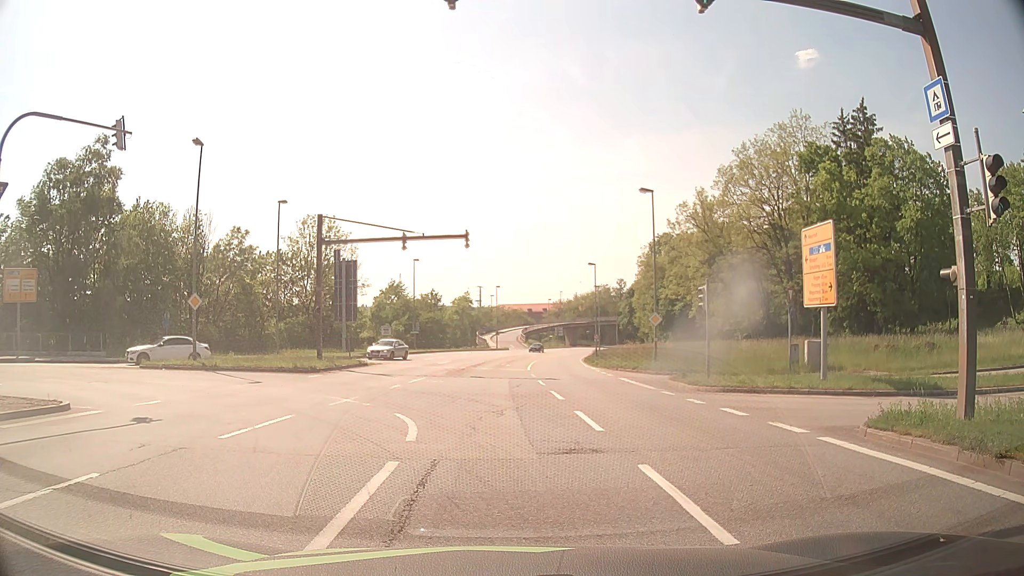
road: primary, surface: asphalt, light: Day
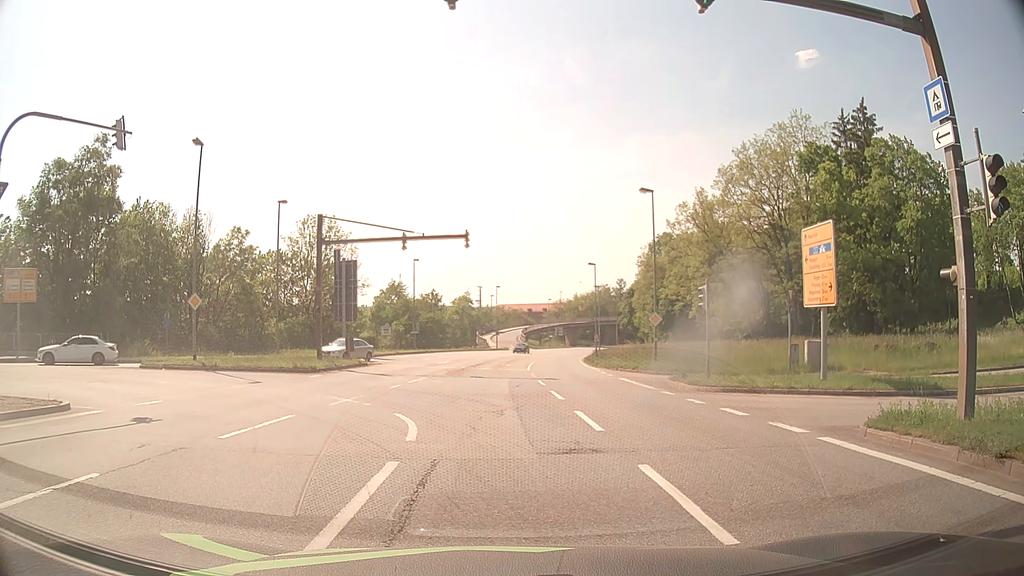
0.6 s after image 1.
(0.0, 0.0) m; 0°
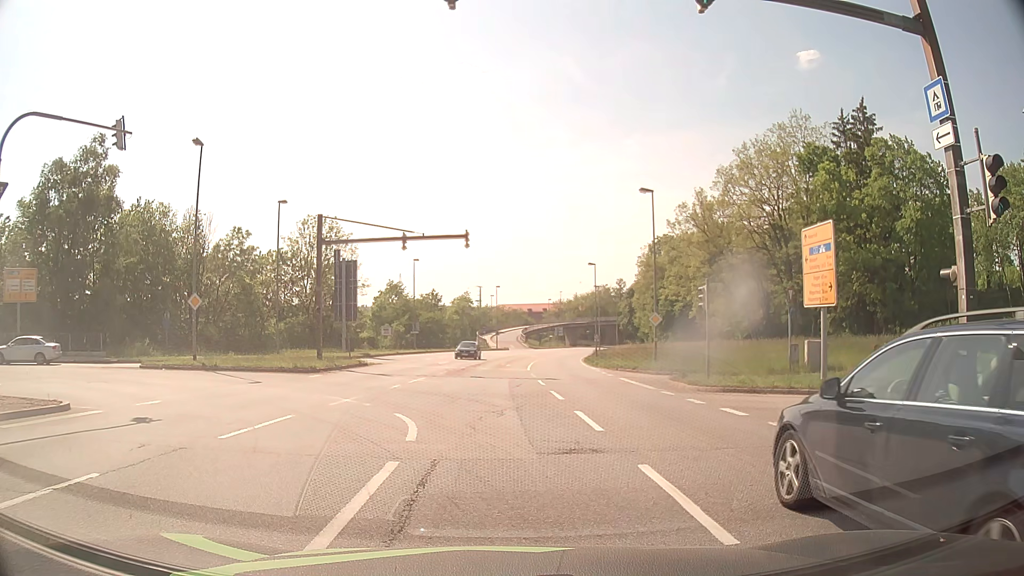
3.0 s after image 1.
(0.0, 0.0) m; 0°
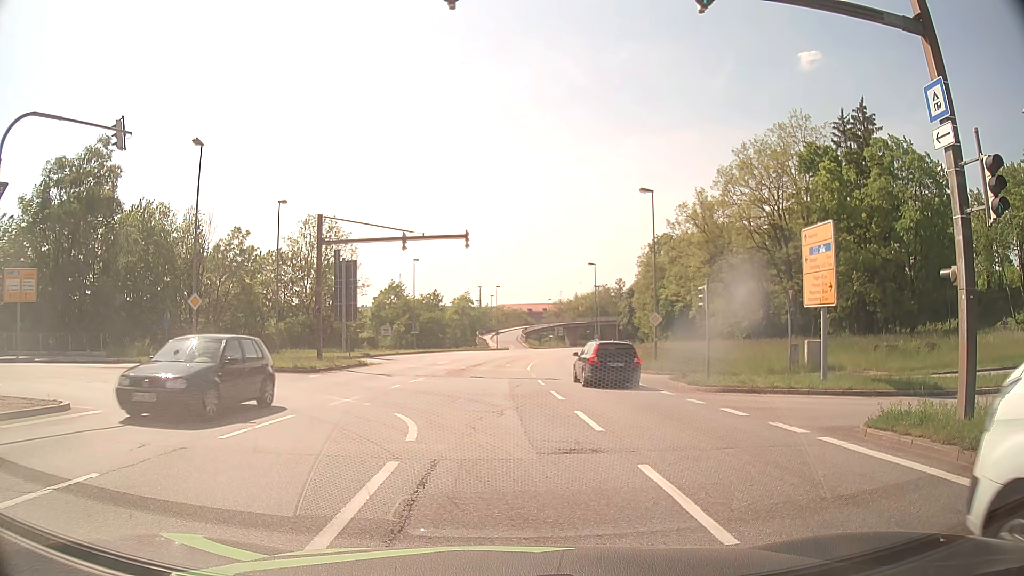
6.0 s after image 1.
(0.0, 0.0) m; 0°
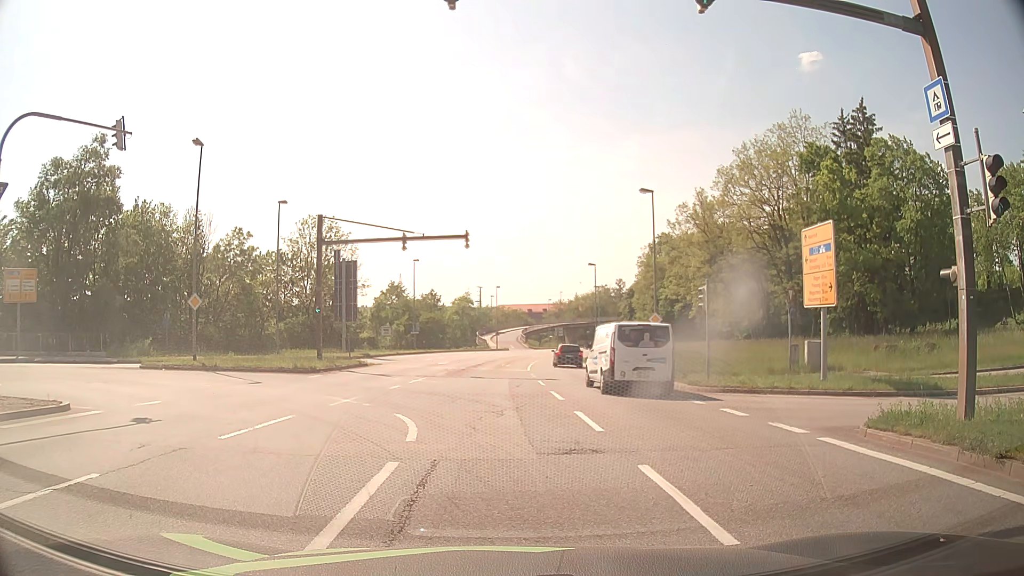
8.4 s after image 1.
(0.0, 0.0) m; 0°
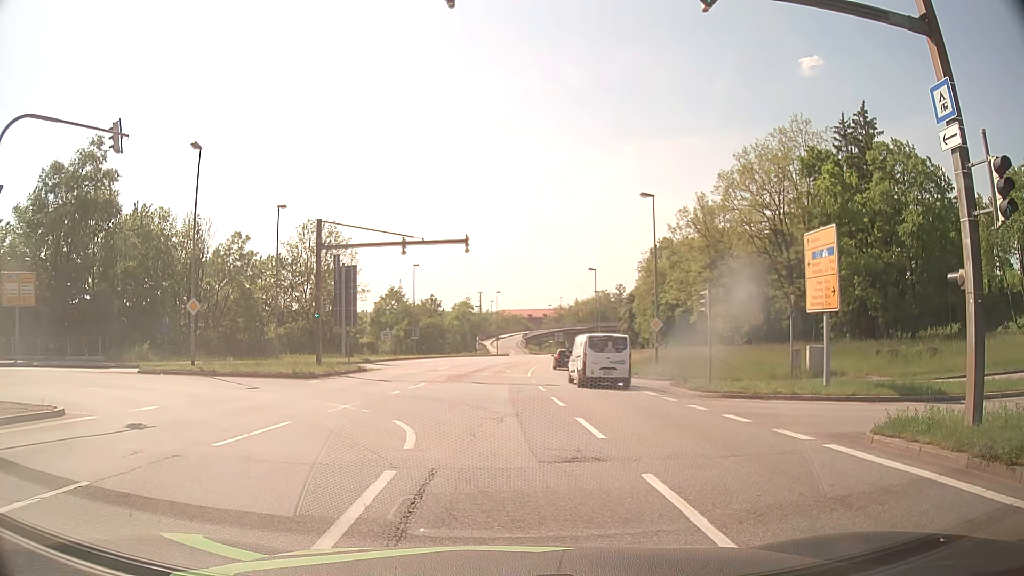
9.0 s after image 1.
(0.0, +0.2) m; 0°
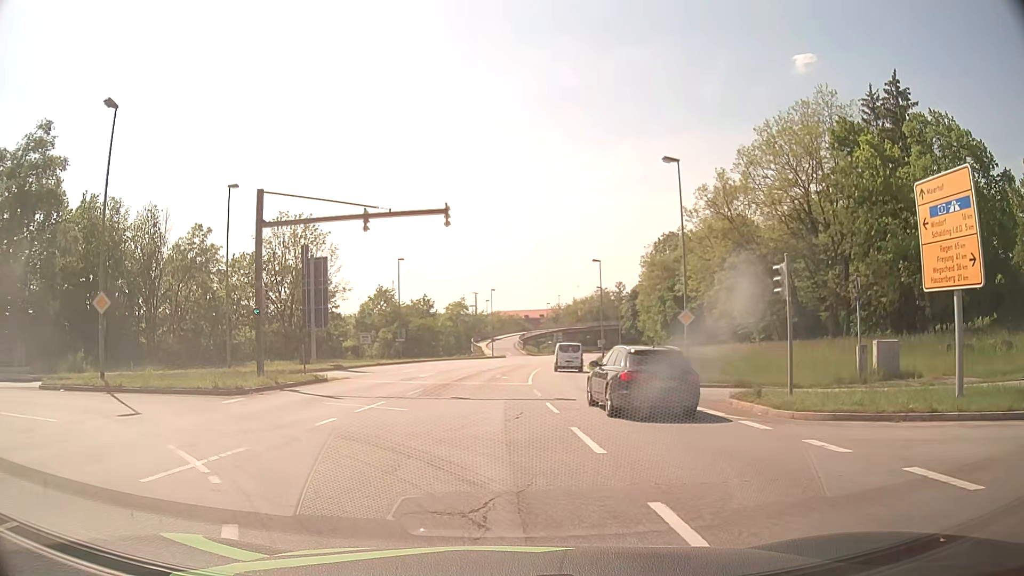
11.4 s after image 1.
(+0.2, +7.7) m; +2°
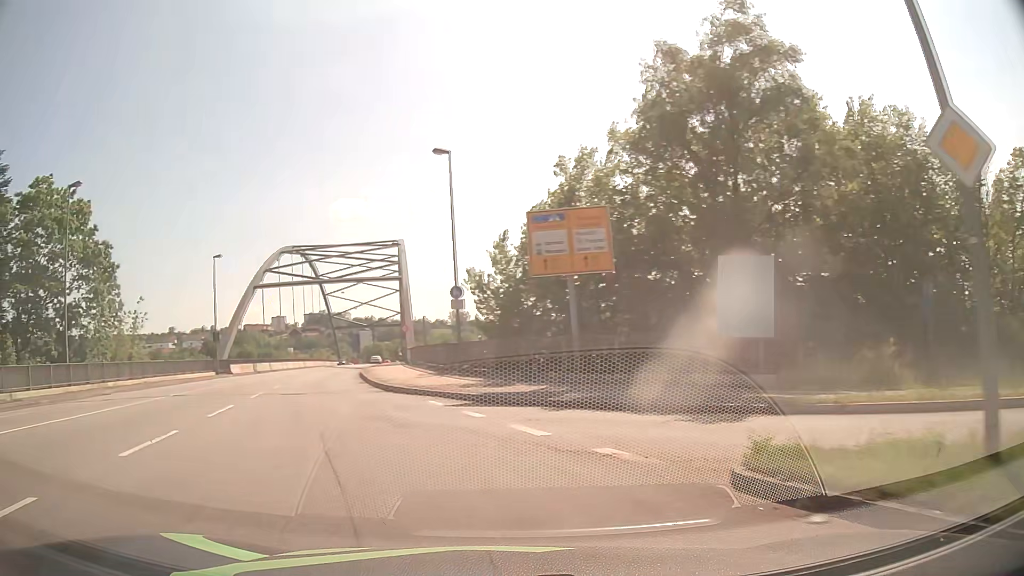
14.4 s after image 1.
(-9.3, +16.3) m; -67°
